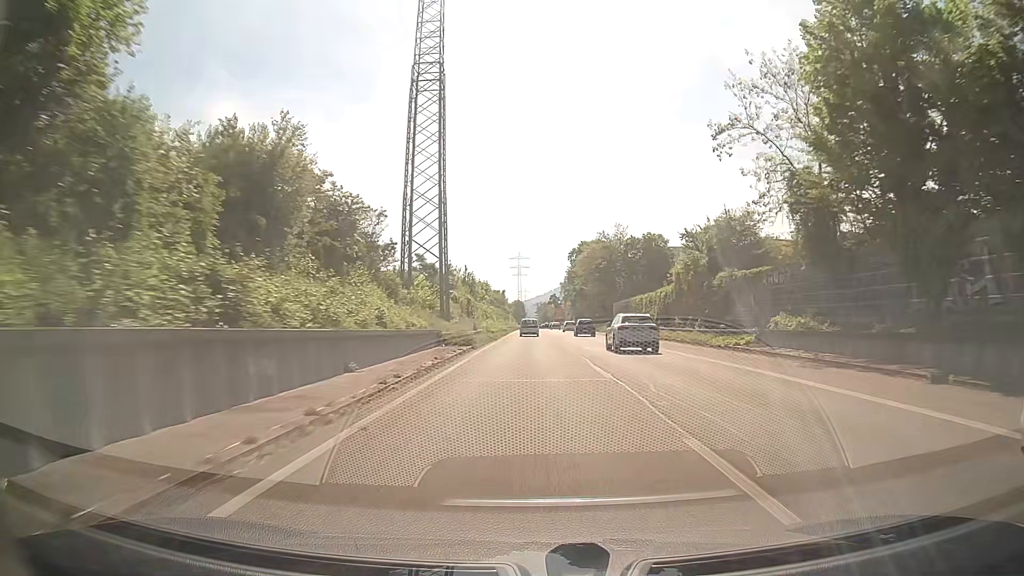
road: trunk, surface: asphalt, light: Day
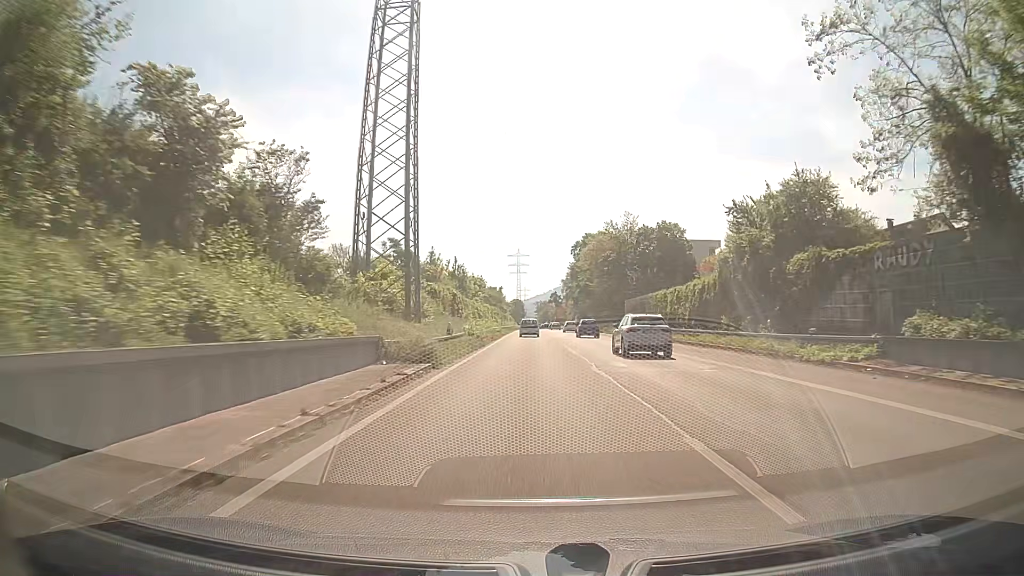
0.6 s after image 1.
(0.0, +11.8) m; 0°
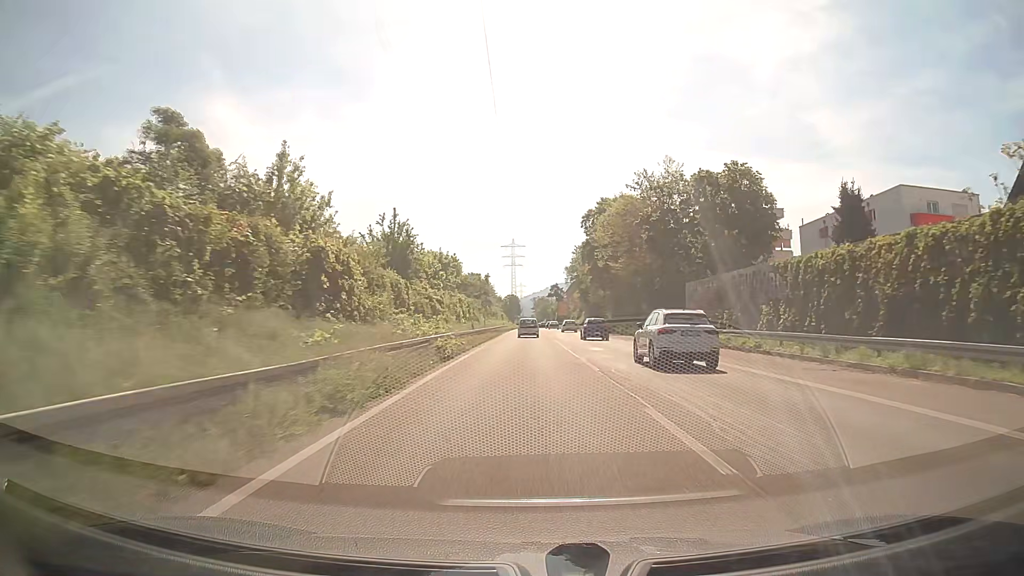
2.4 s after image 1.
(+0.1, +33.6) m; 0°
(0, +10) (0, +20) (0, +30) (0, +40) (0, +50) (0, +60) (0, +70) (0, +80) (0, +90) (0, +100) m
